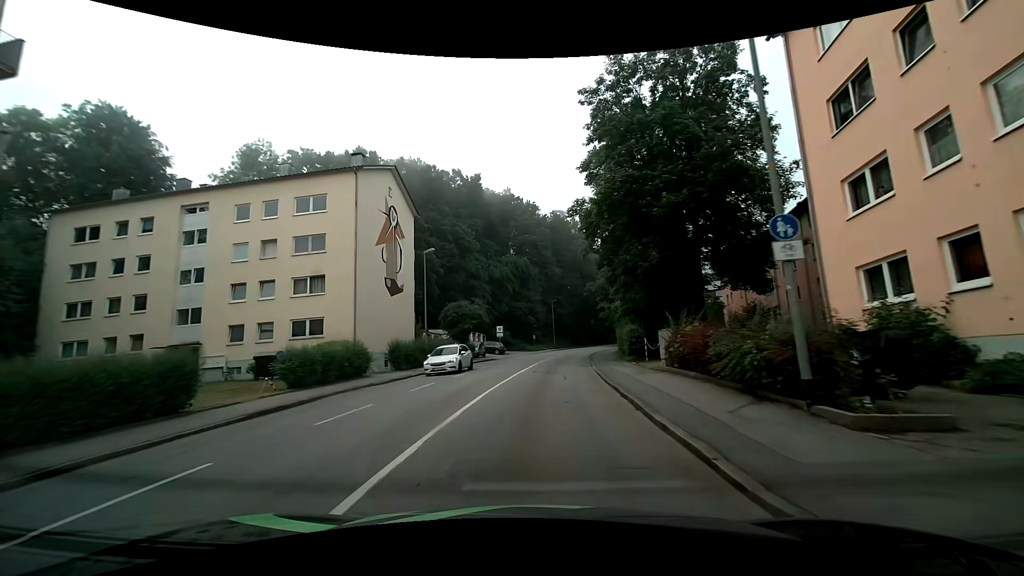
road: tertiary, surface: asphalt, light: Day
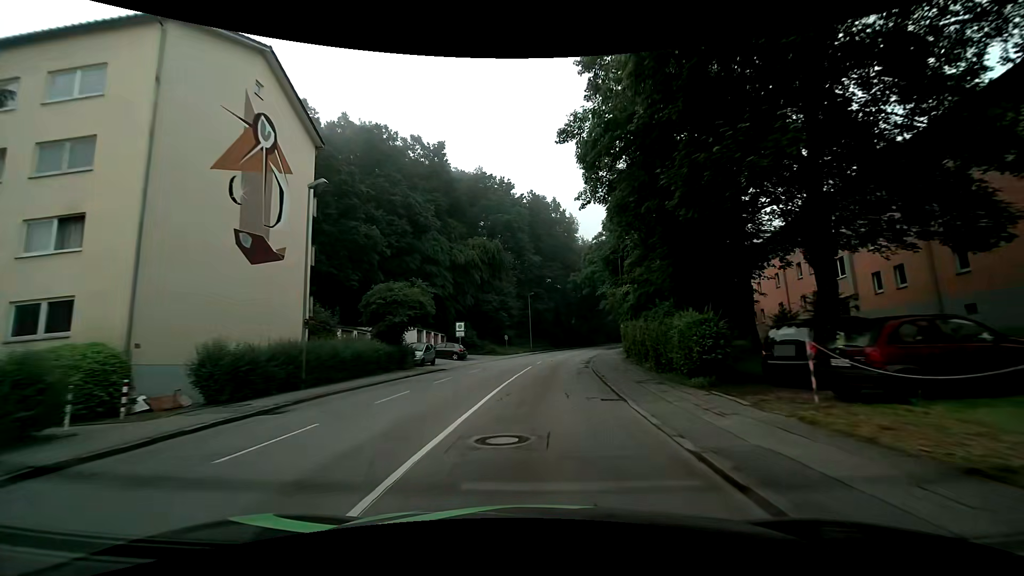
(+0.5, +15.1) m; +3°
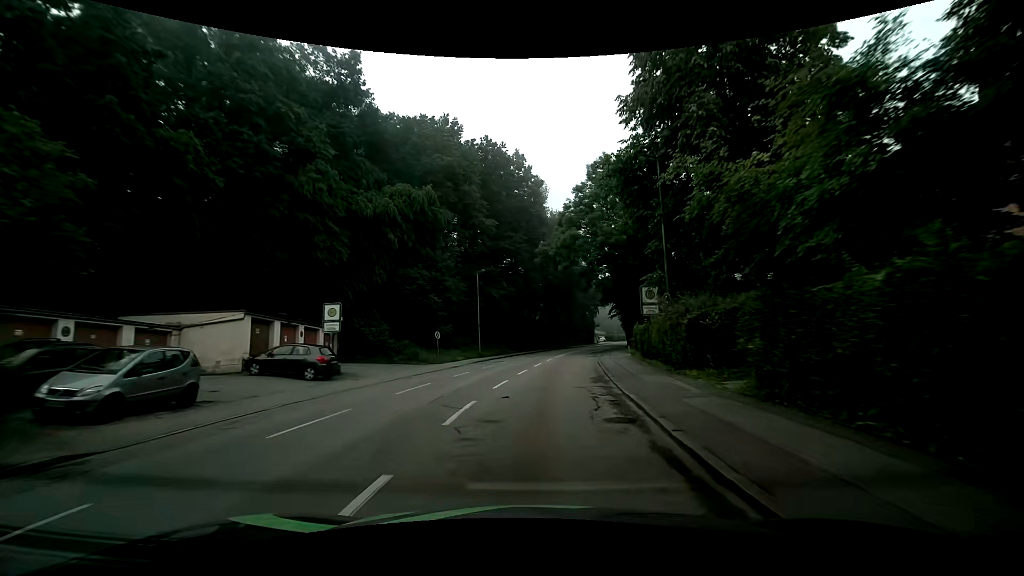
(+1.0, +22.8) m; +4°
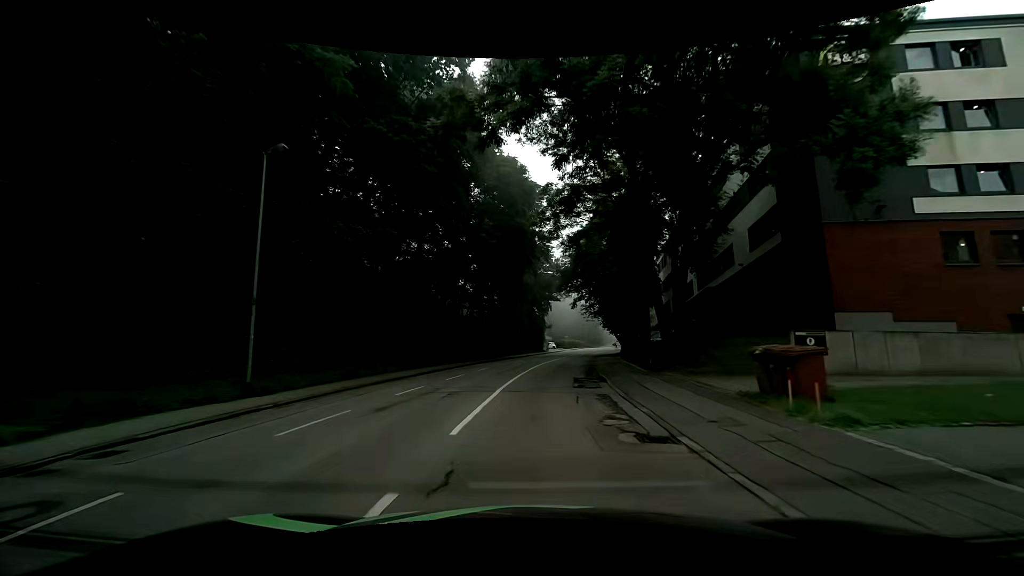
(+2.1, +30.3) m; +8°
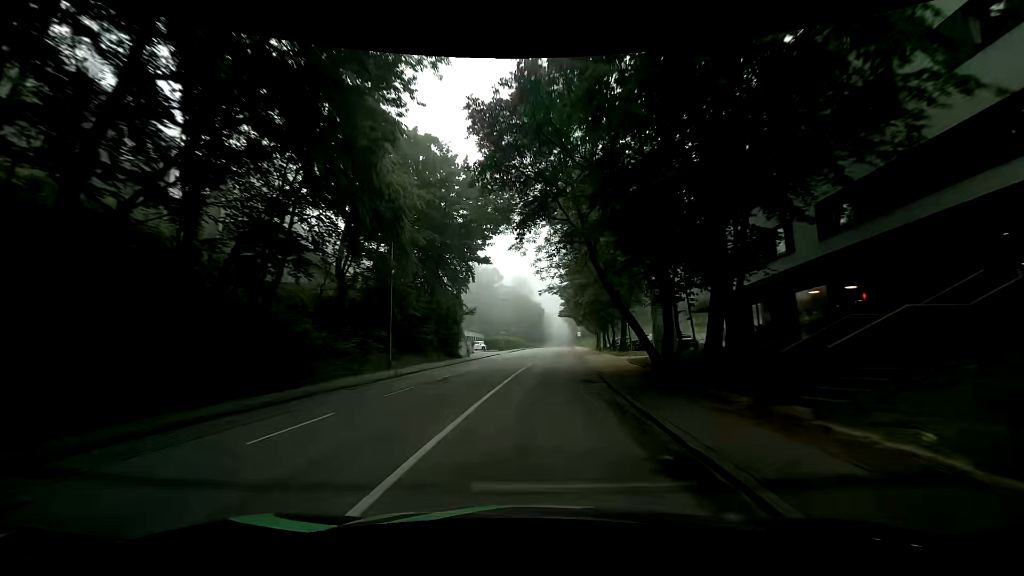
(+2.0, +37.9) m; +5°
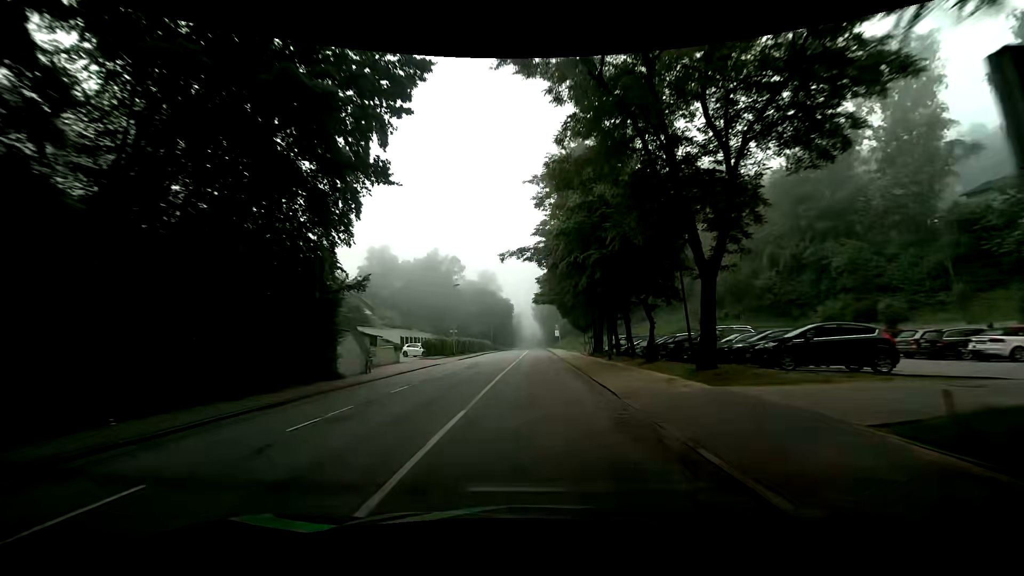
(+1.4, +22.8) m; +5°
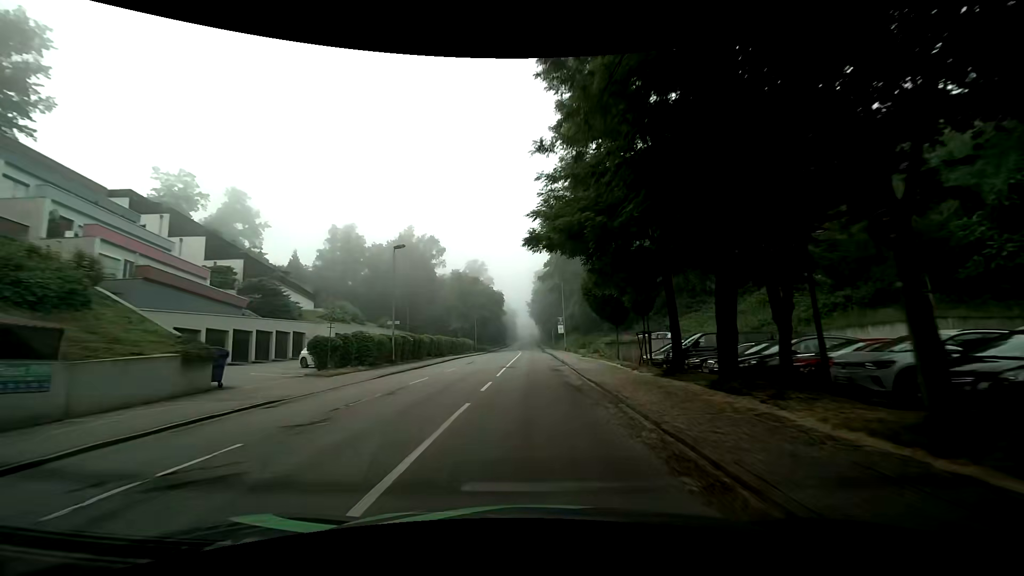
(+0.1, +22.8) m; -1°
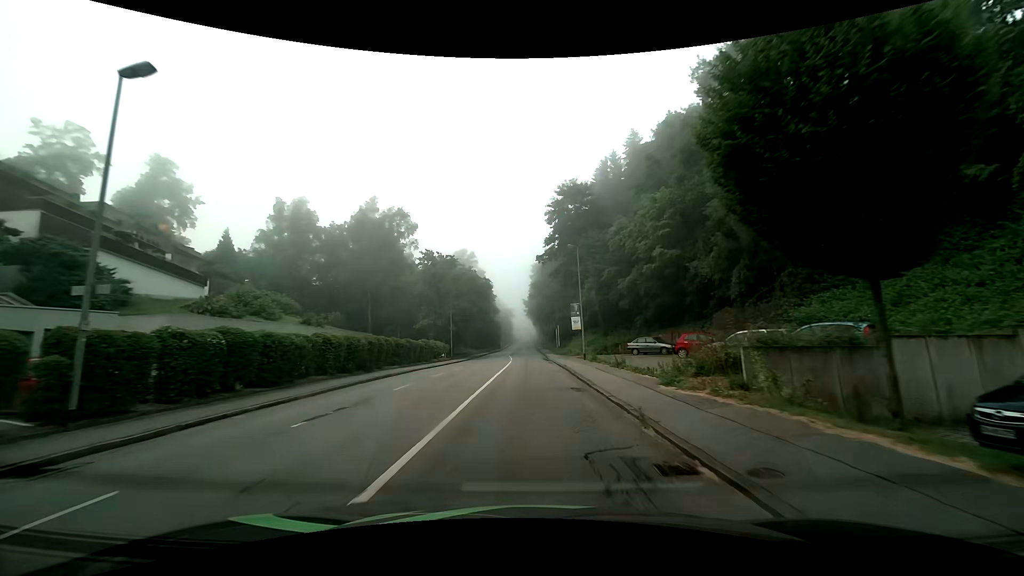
(+0.9, +22.9) m; +2°
(0, +10) (0, +20) (0, +30) (0, +40) (0, +50) (0, +60) (0, +70) (0, +80) (0, +90) (0, +100) m
